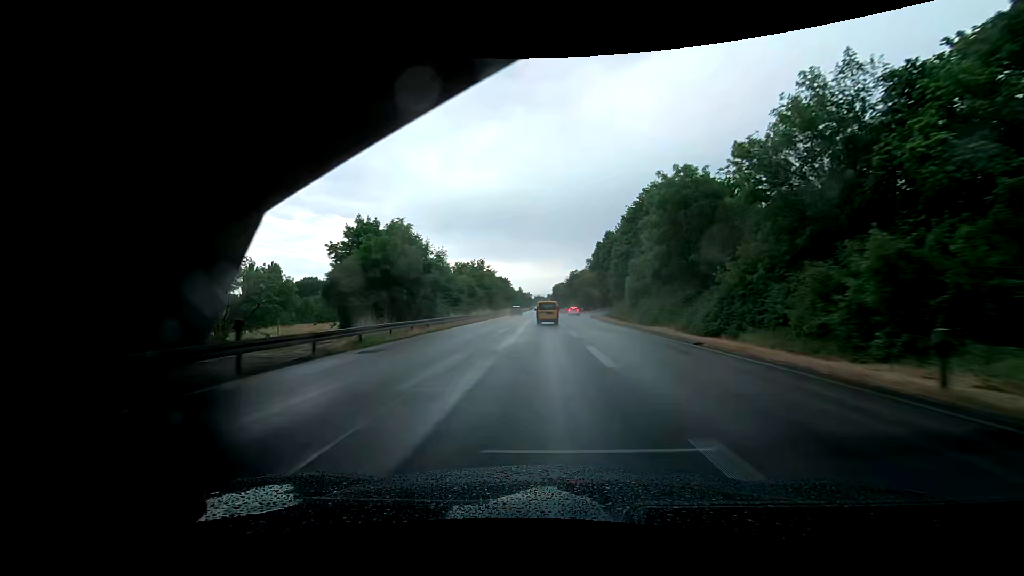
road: trunk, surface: asphalt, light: Day
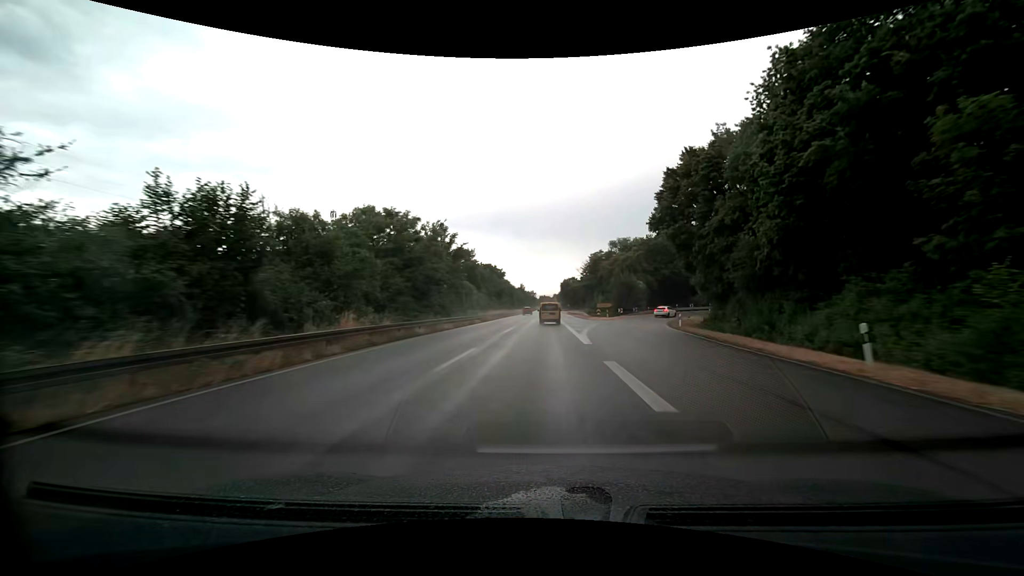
(-0.8, +52.7) m; -1°
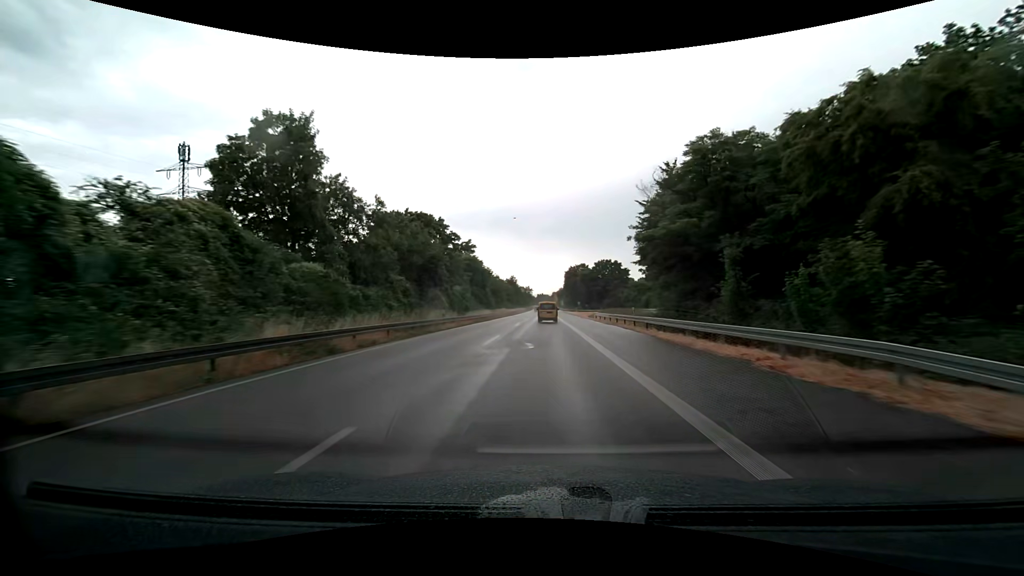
(-0.4, +66.3) m; 0°
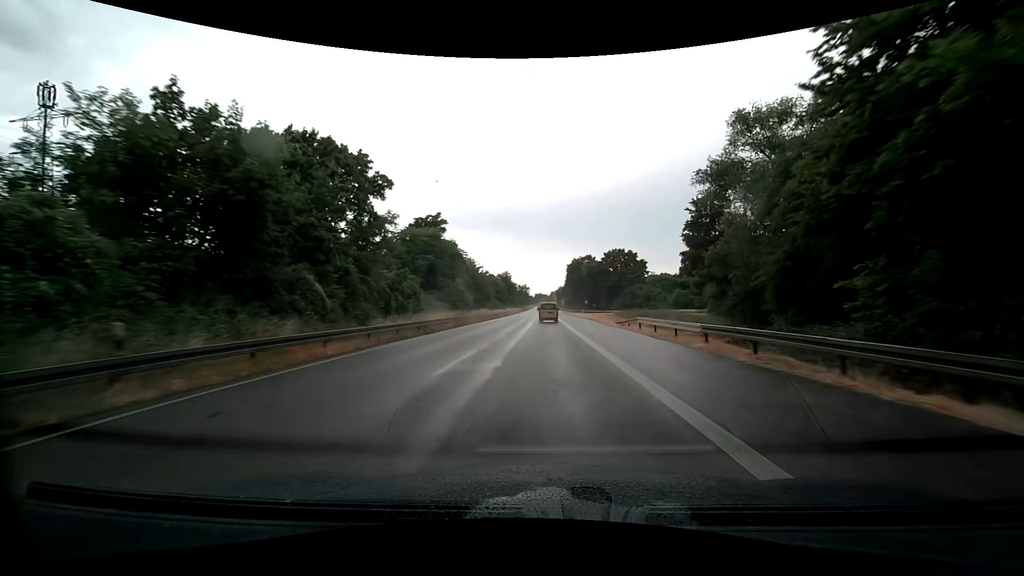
(+0.1, +26.6) m; 0°
(0, +10) (0, +20) (0, +30) (0, +40) (0, +50) (0, +60) (0, +70) (0, +80) (0, +90) (0, +100) m
